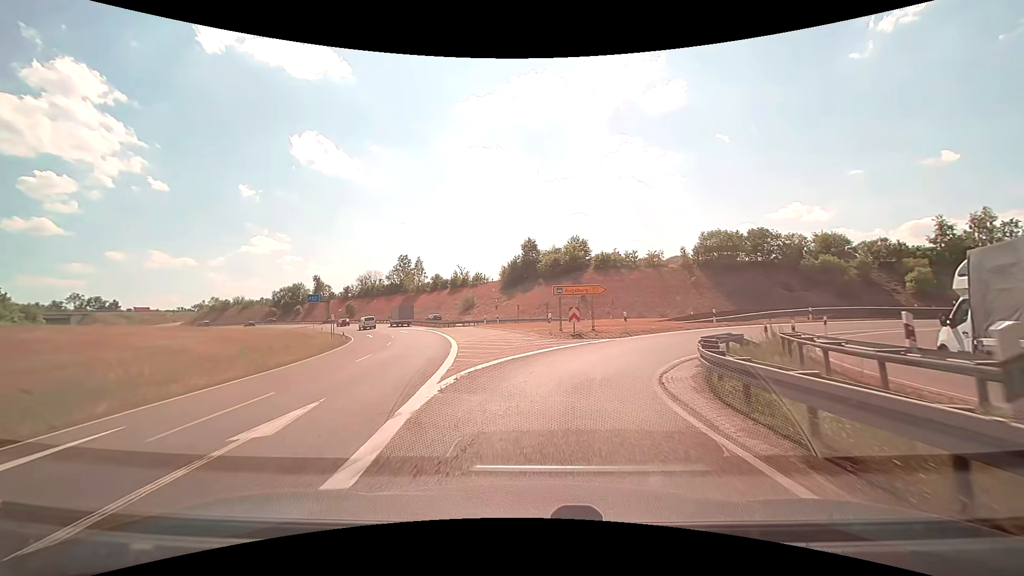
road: trunk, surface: asphalt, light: Day
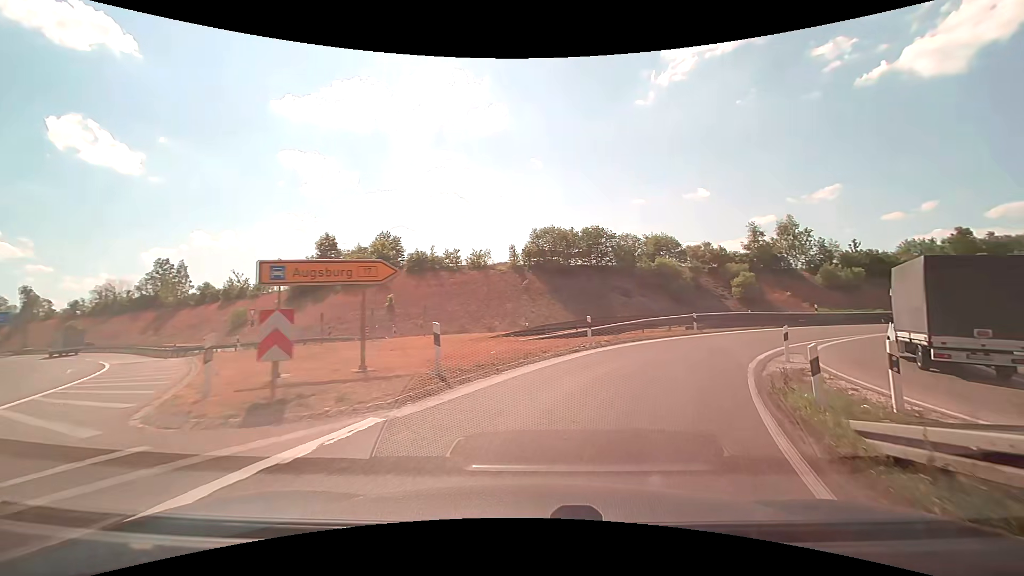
(+2.2, +15.7) m; +19°
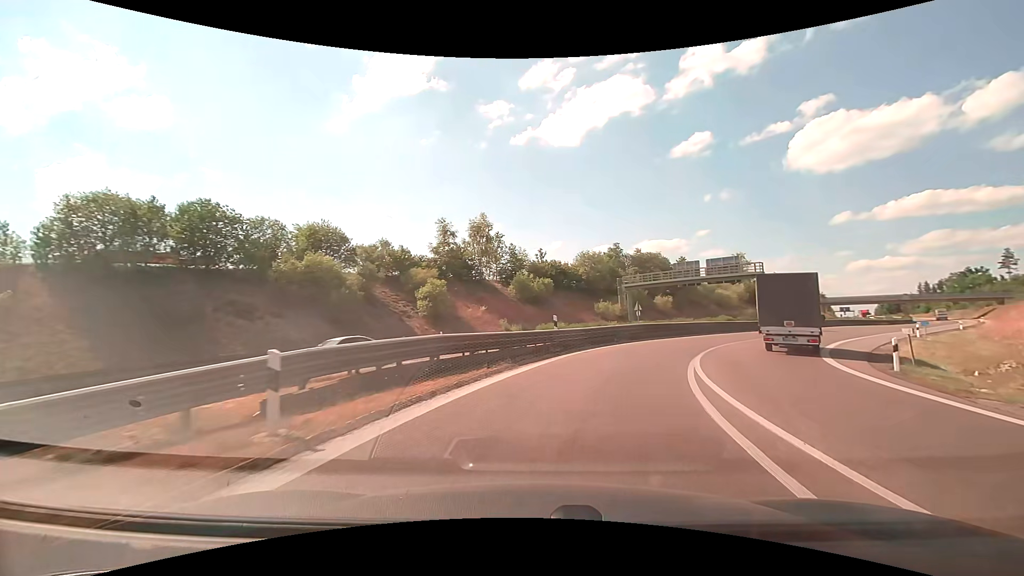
(+6.8, +20.9) m; +35°
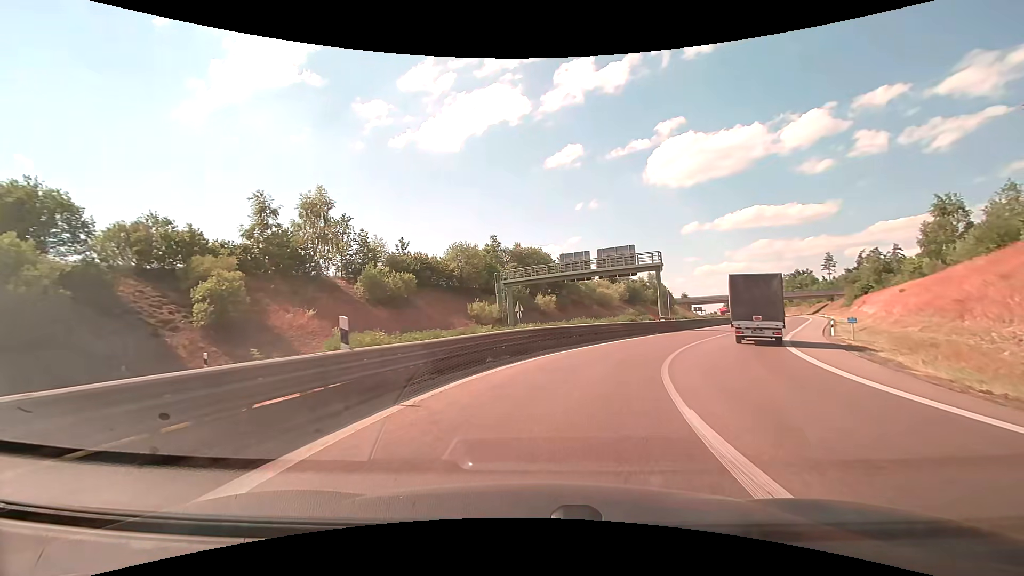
(+1.7, +11.8) m; +14°
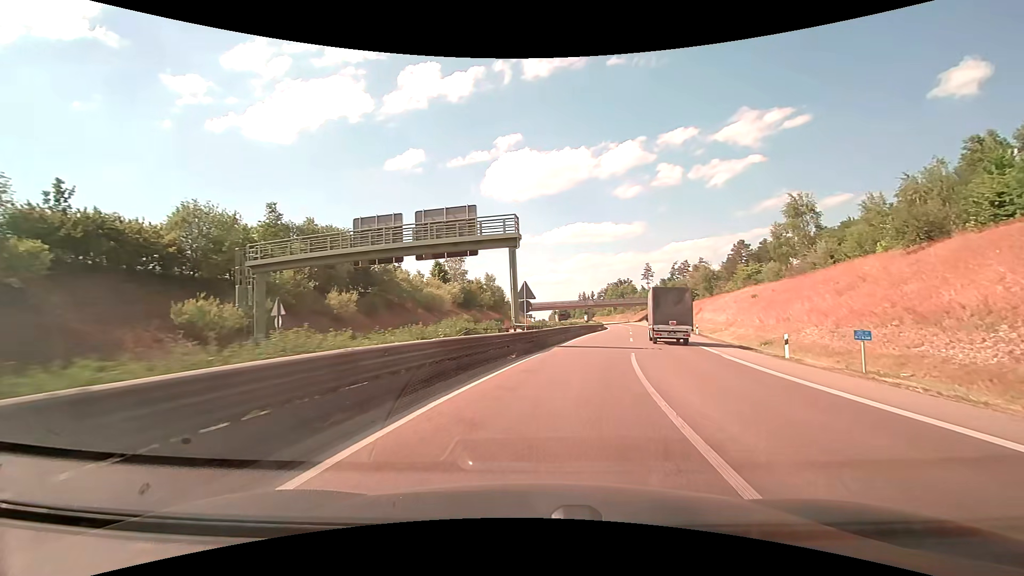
(+2.8, +18.8) m; +19°
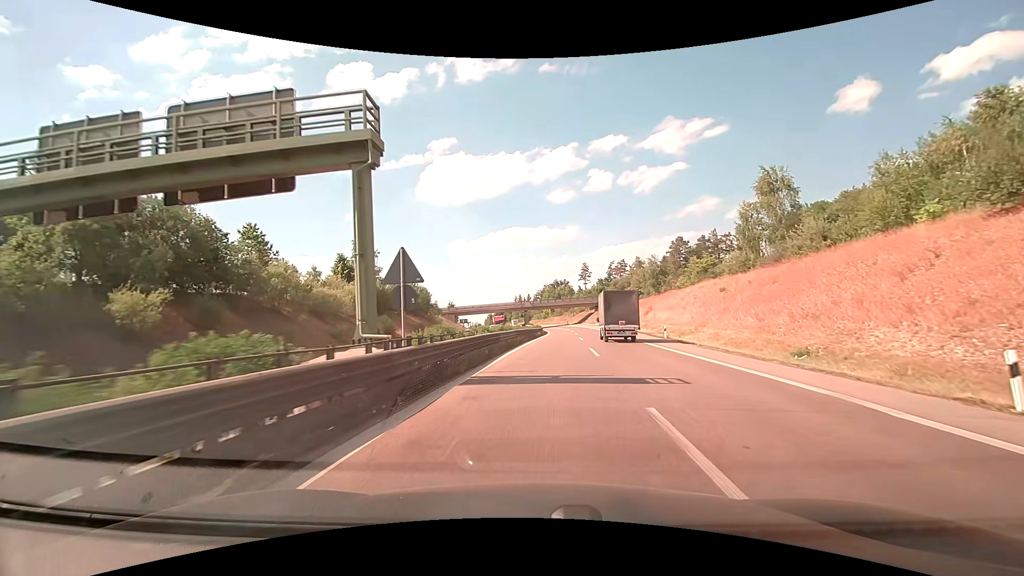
(+1.2, +14.0) m; +8°
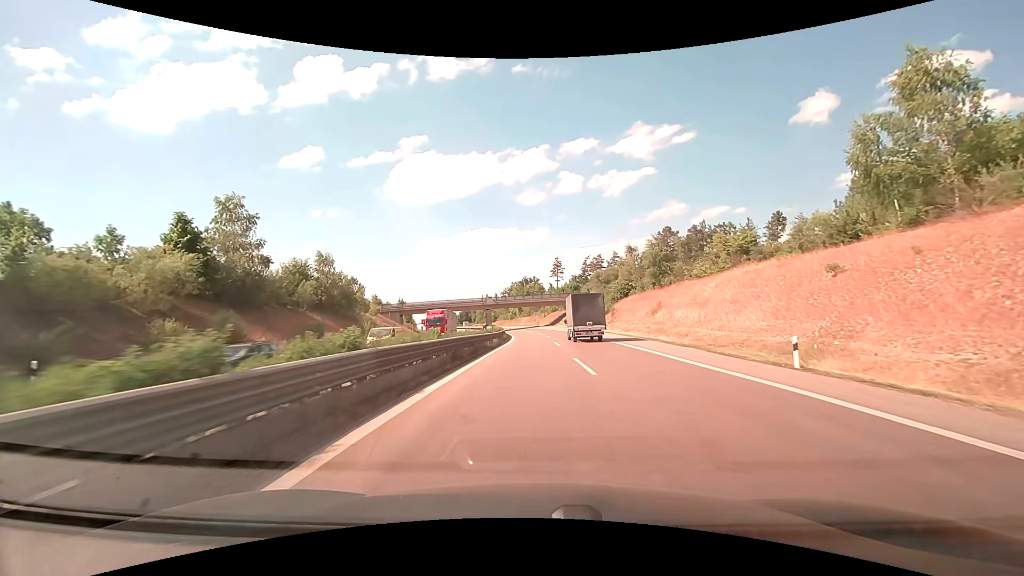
(+1.0, +25.3) m; +4°
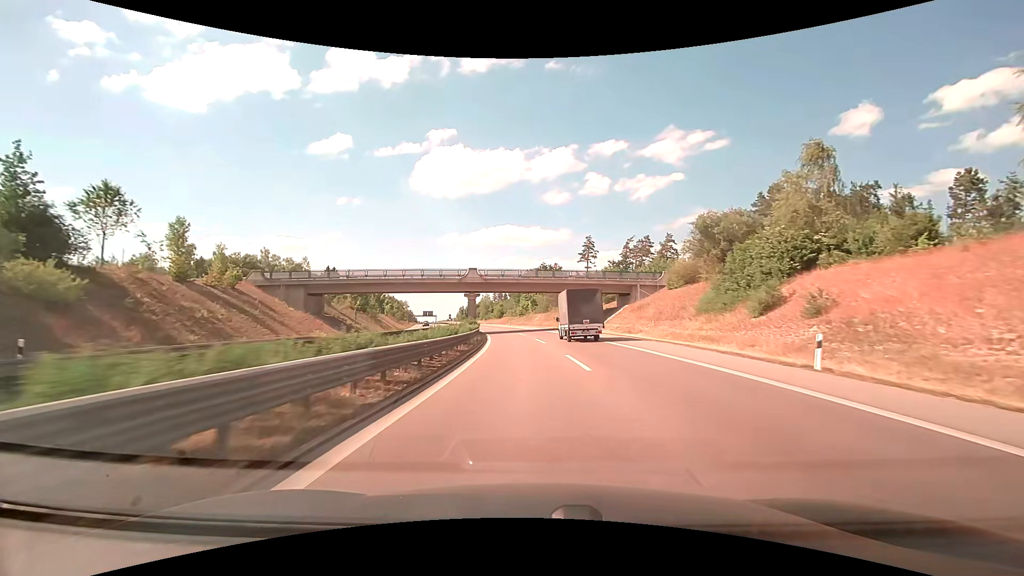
(-0.4, +53.5) m; -2°
(0, +10) (0, +20) (-1, +30) (-1, +40) (-2, +50) (-3, +60) (-5, +70) (-6, +80) (-8, +90) (-10, +99) m
